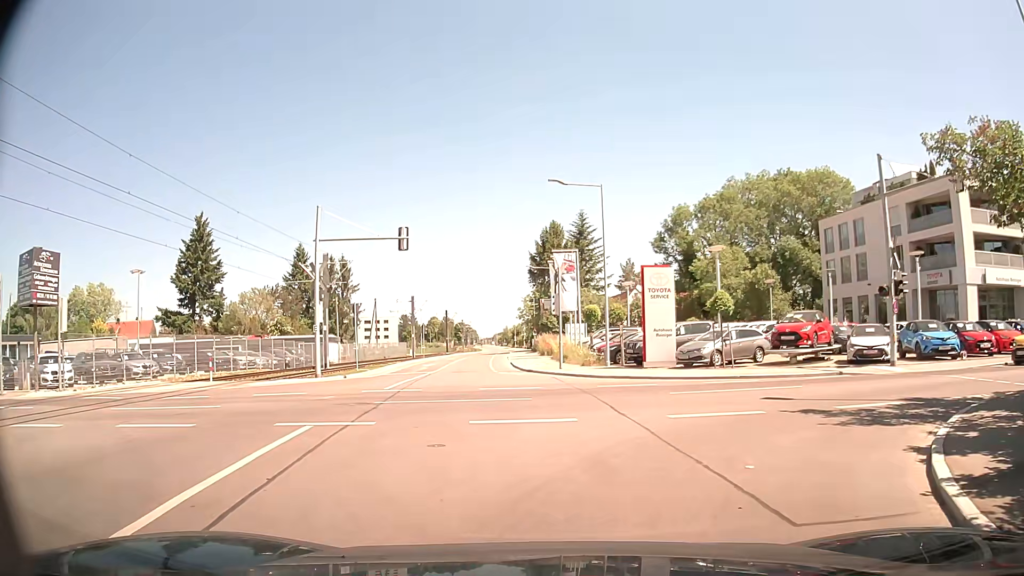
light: Day
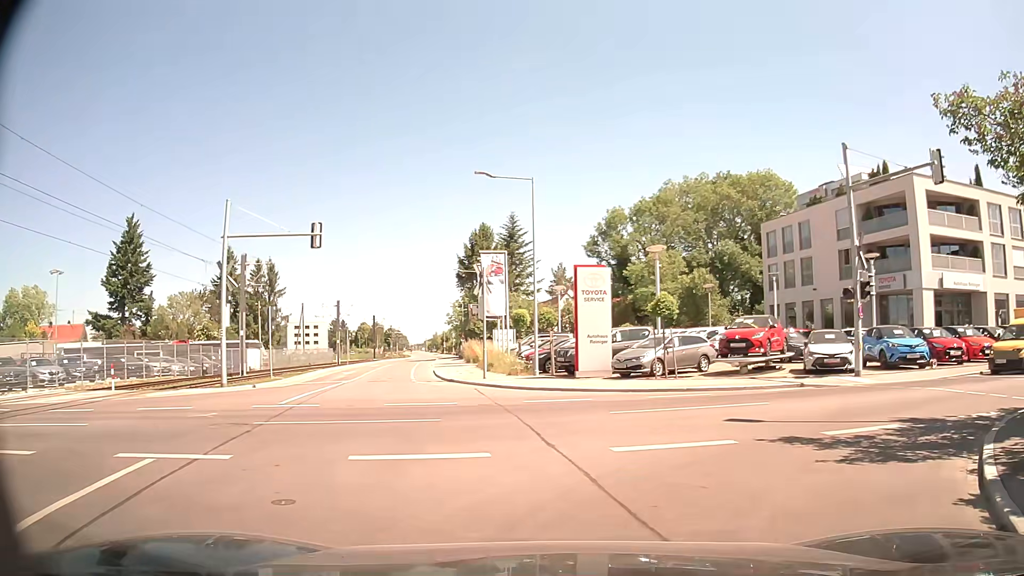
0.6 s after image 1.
(+0.2, +2.6) m; +7°
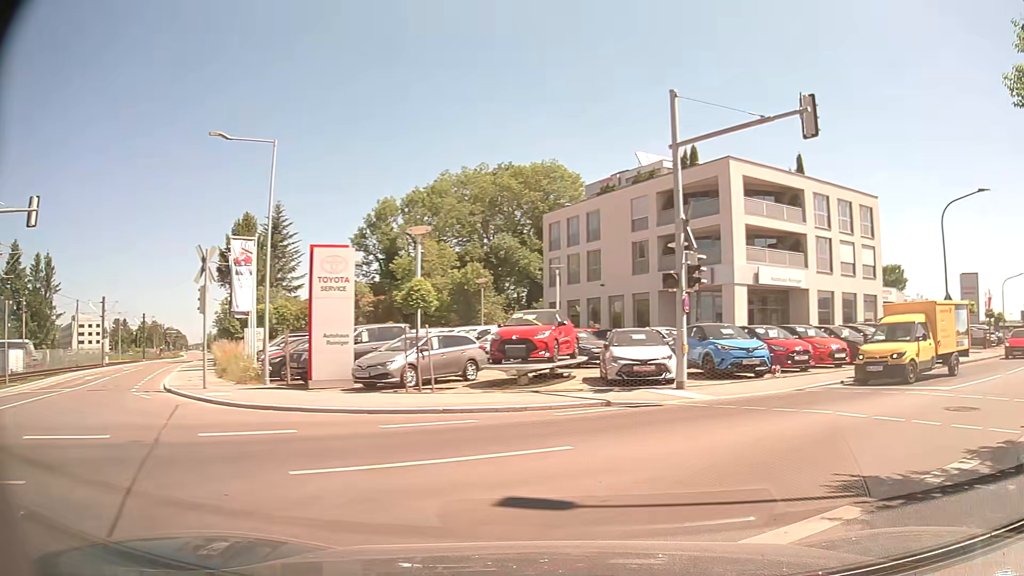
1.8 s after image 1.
(+0.8, +5.4) m; +18°
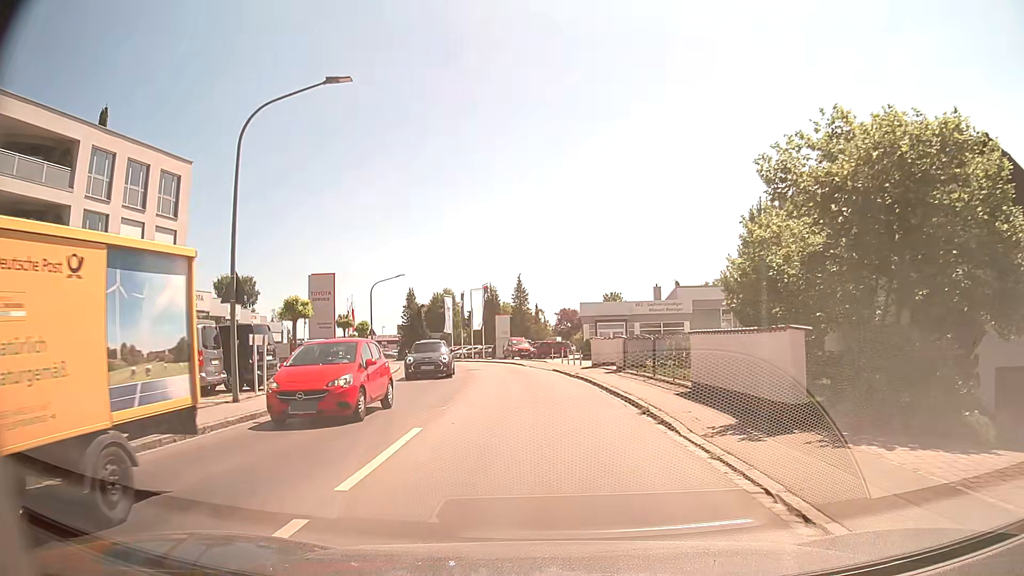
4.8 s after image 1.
(+9.6, +13.0) m; +56°
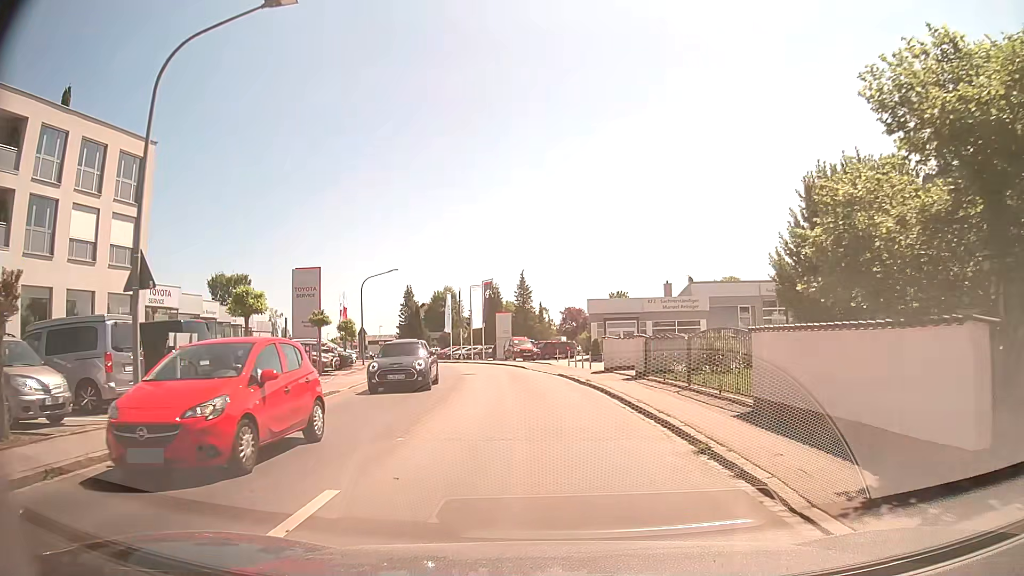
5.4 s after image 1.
(0.0, +4.5) m; -1°
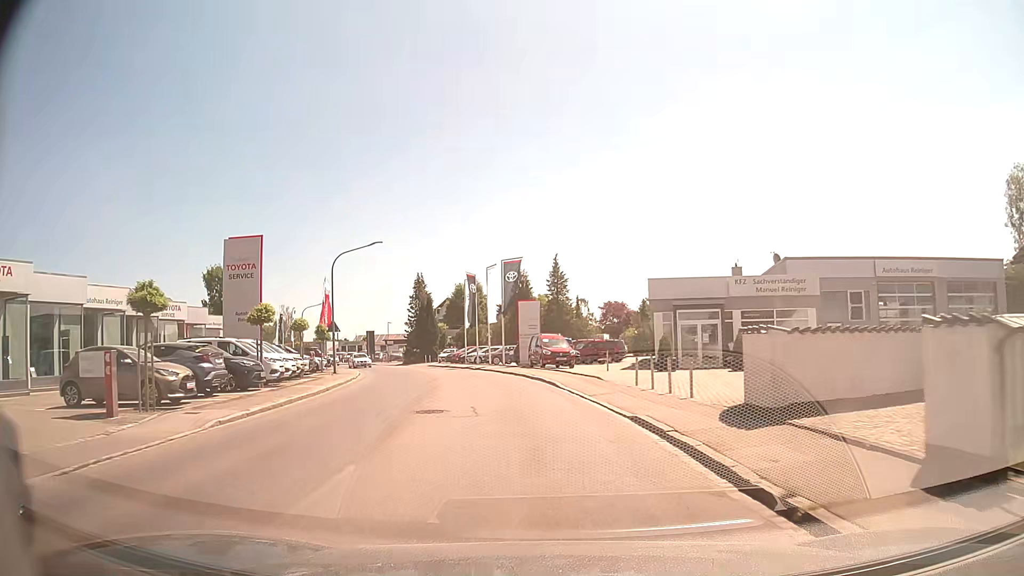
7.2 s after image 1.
(-0.1, +15.9) m; -2°
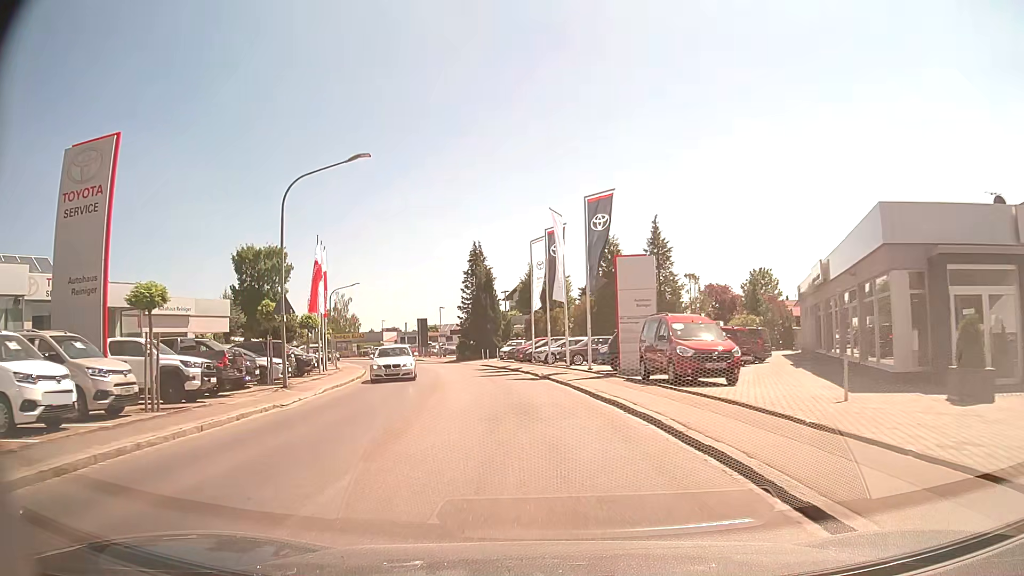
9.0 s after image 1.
(-1.2, +18.4) m; -7°
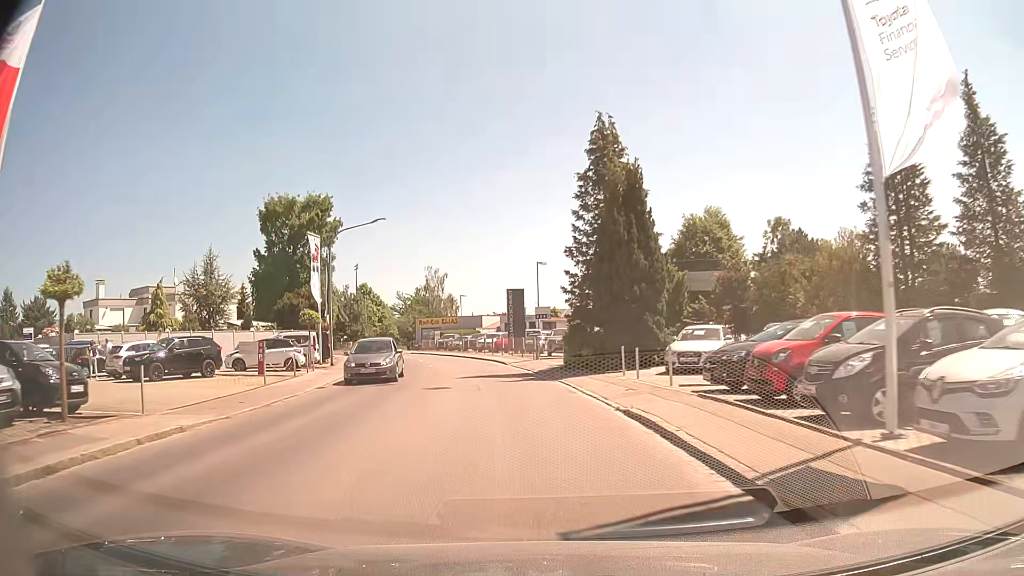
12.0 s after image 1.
(-3.2, +32.2) m; -11°
(0, +10) (-1, +20) (-3, +30) (-5, +40) (-8, +49) (-11, +59) (-15, +68) (-19, +77) (-24, +86) (-30, +94) m
